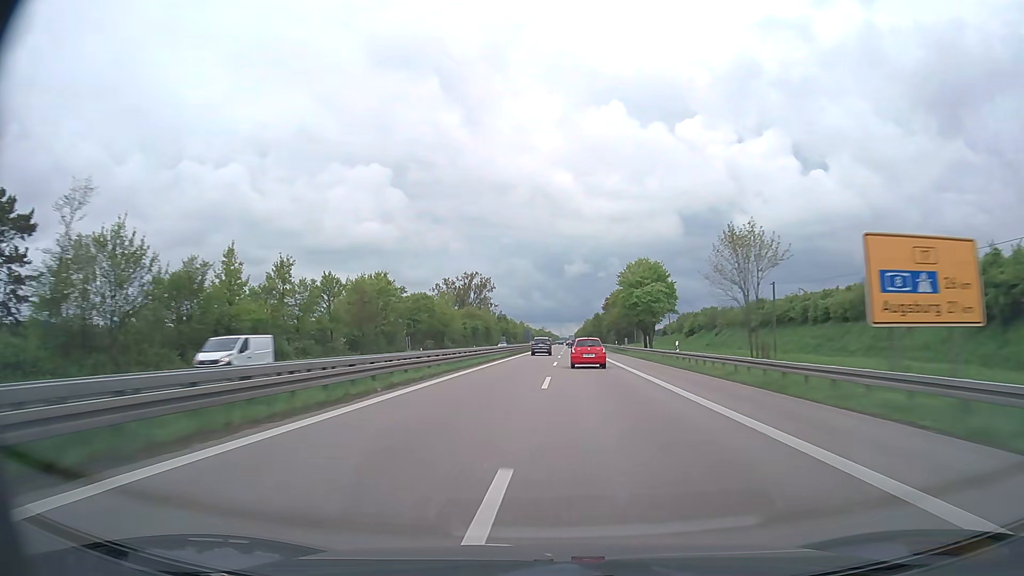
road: trunk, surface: asphalt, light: Day
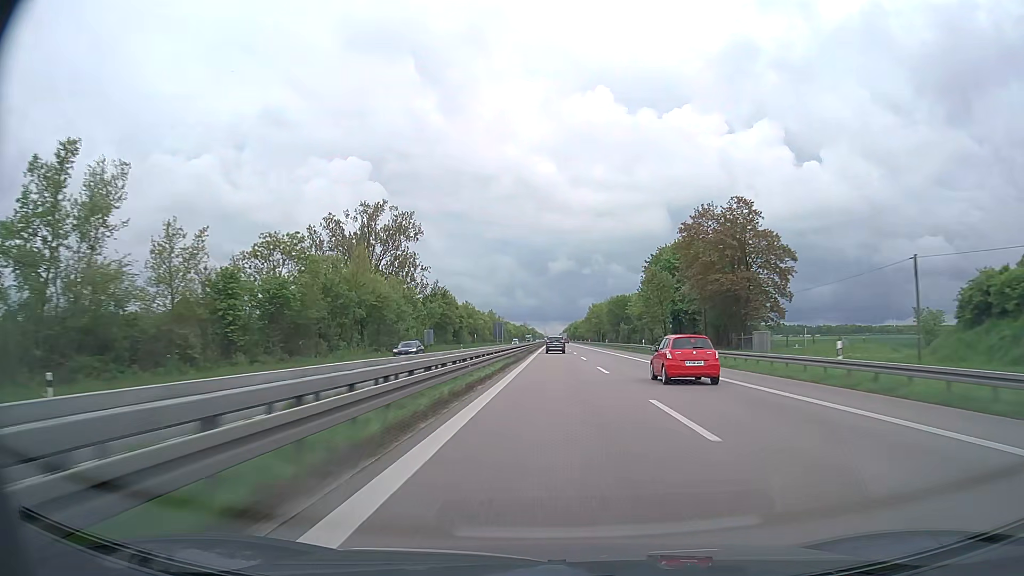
(+0.9, +118.0) m; +1°
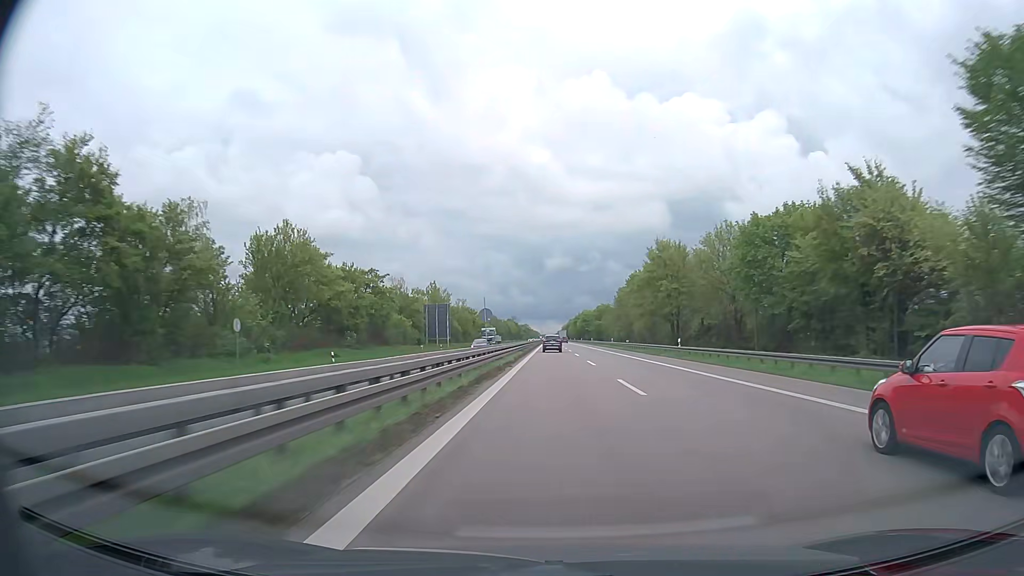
(+1.5, +118.6) m; +1°
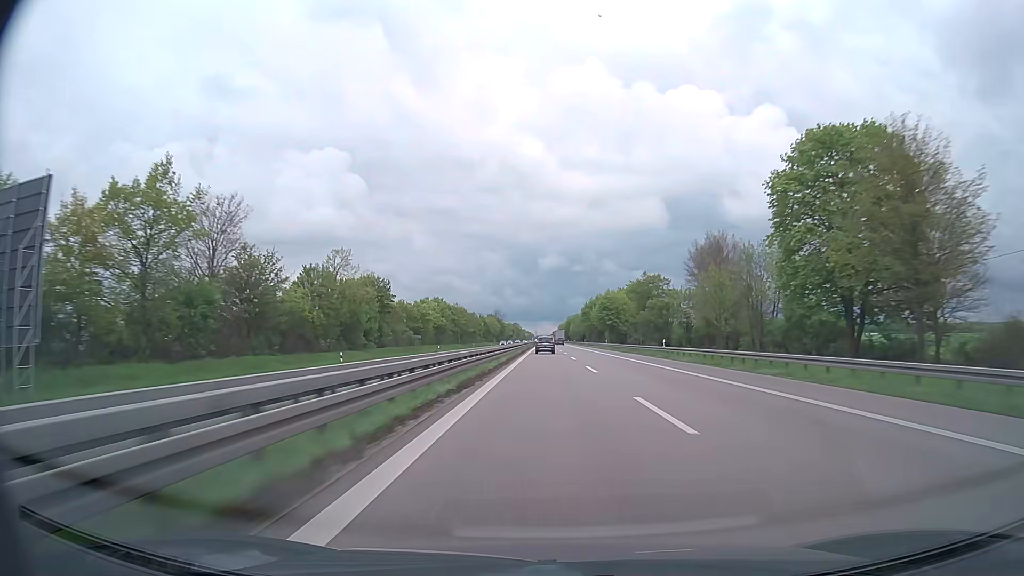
(+0.5, +96.3) m; 0°
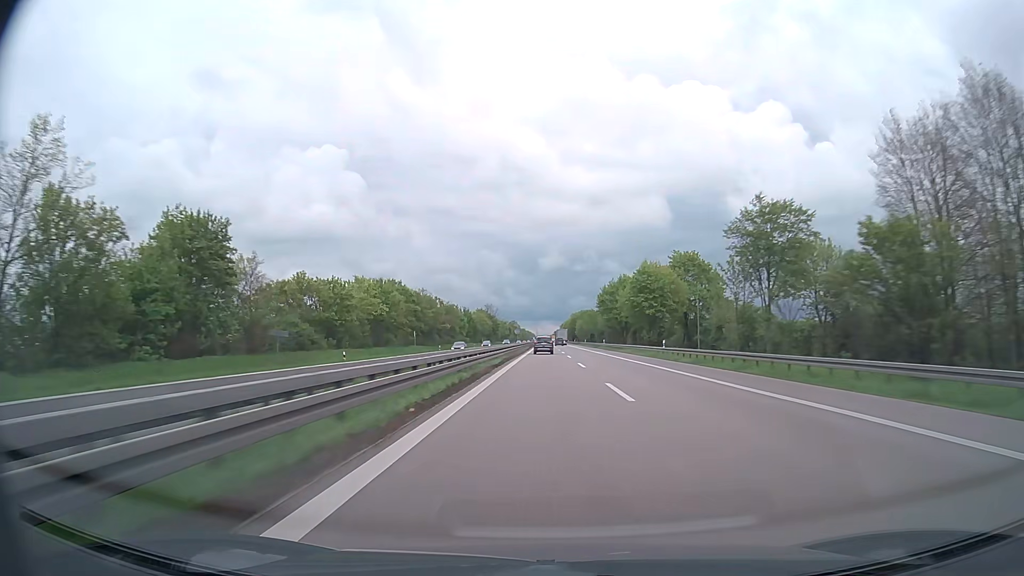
(0.0, +48.7) m; 0°
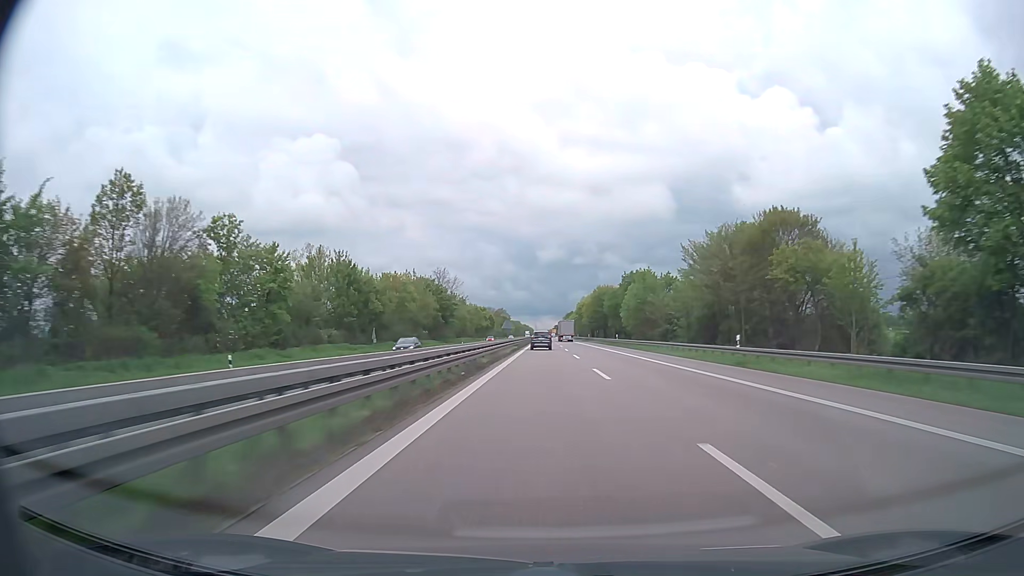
(-0.4, +119.7) m; 0°
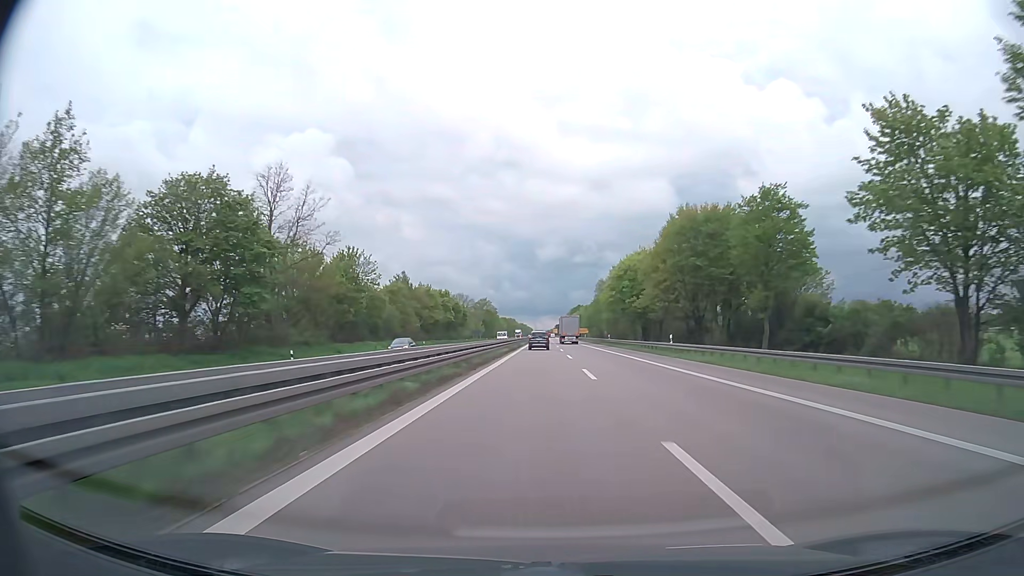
(0.0, +89.1) m; 0°
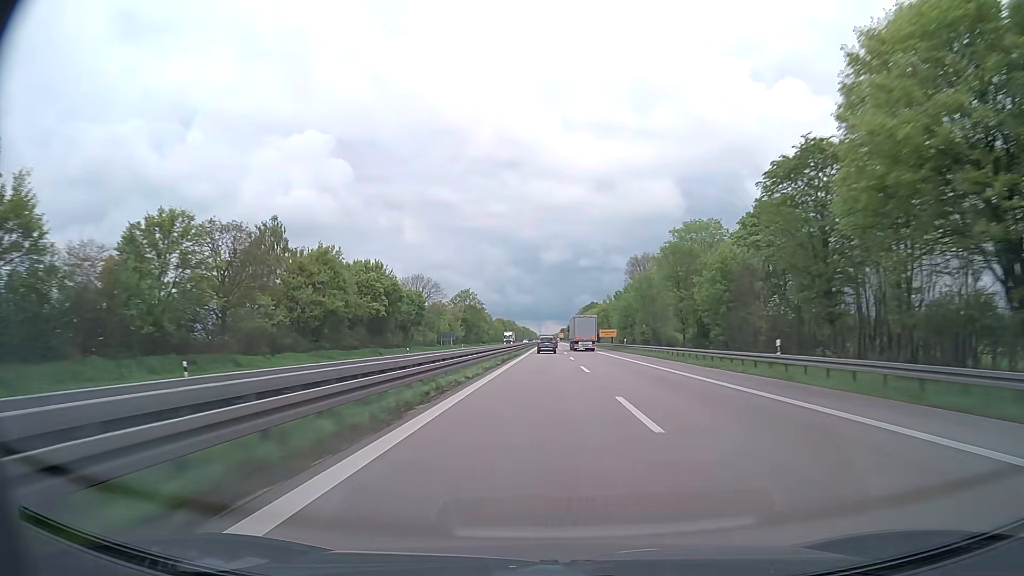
(-0.3, +64.5) m; 0°
(0, +10) (0, +20) (0, +30) (0, +40) (0, +50) (0, +60) (0, +70) (0, +80) (0, +90) (0, +100) m
